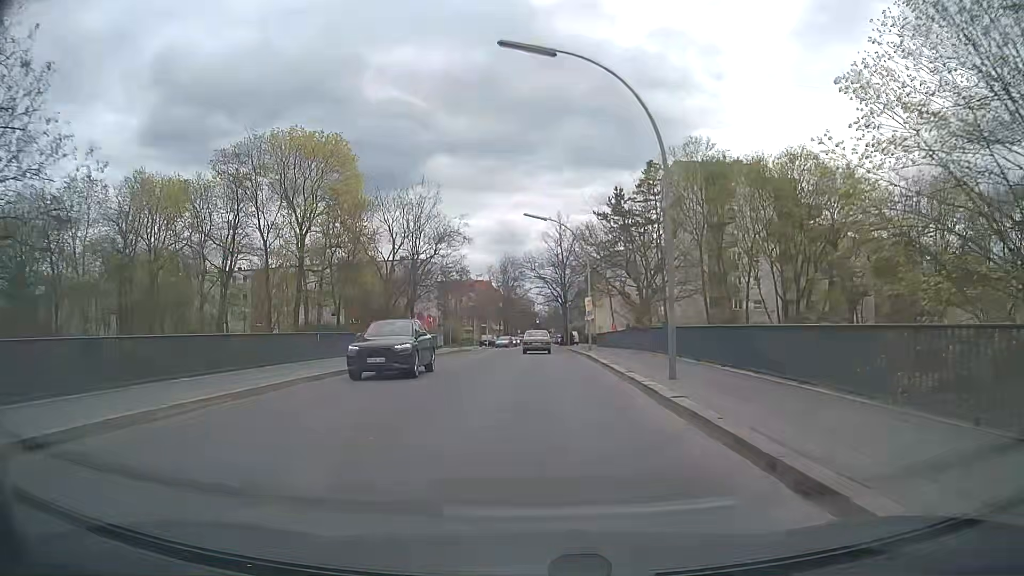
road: tertiary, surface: asphalt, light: Day
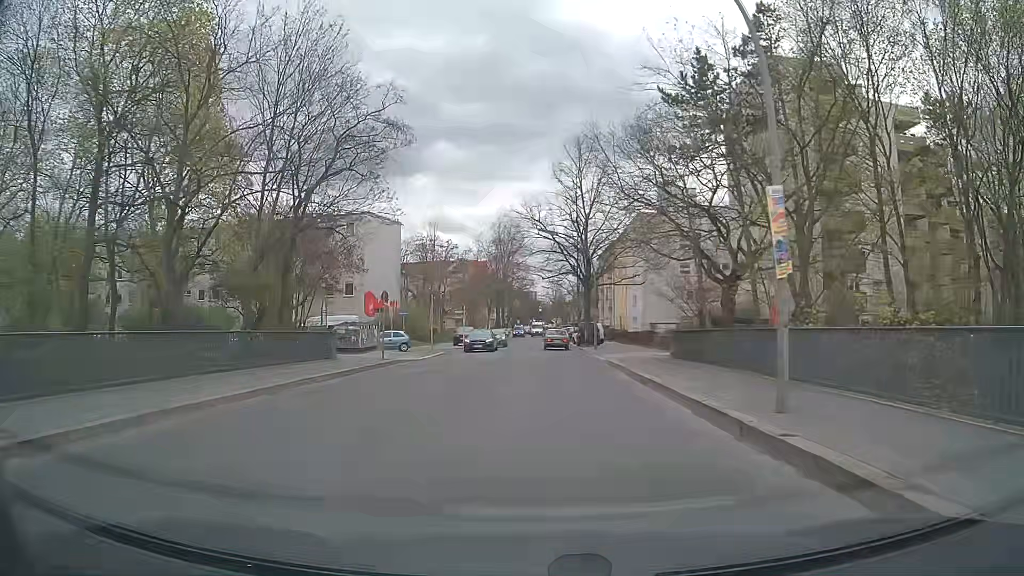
(-0.1, +29.6) m; 0°
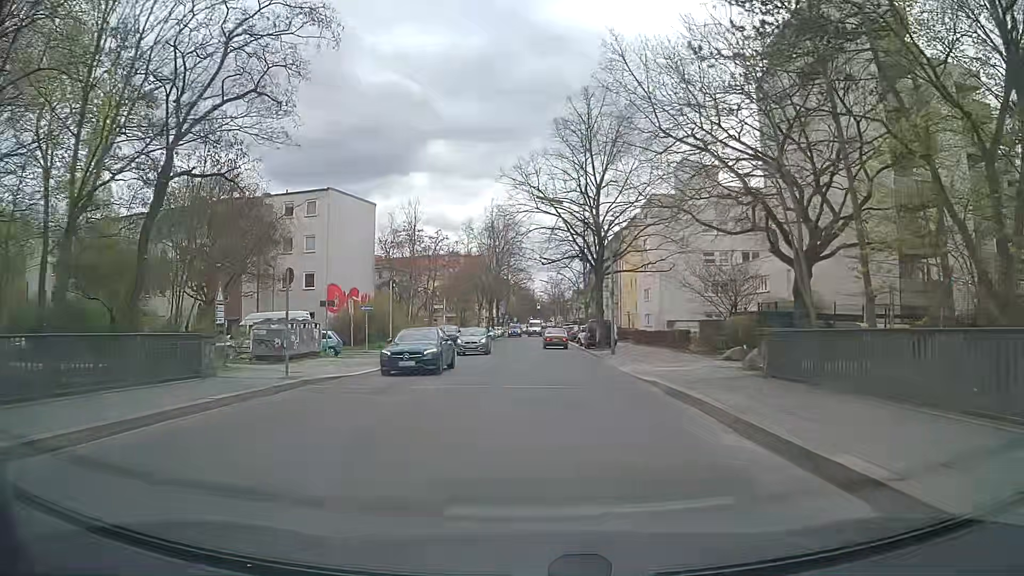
(+0.1, +10.6) m; 0°
